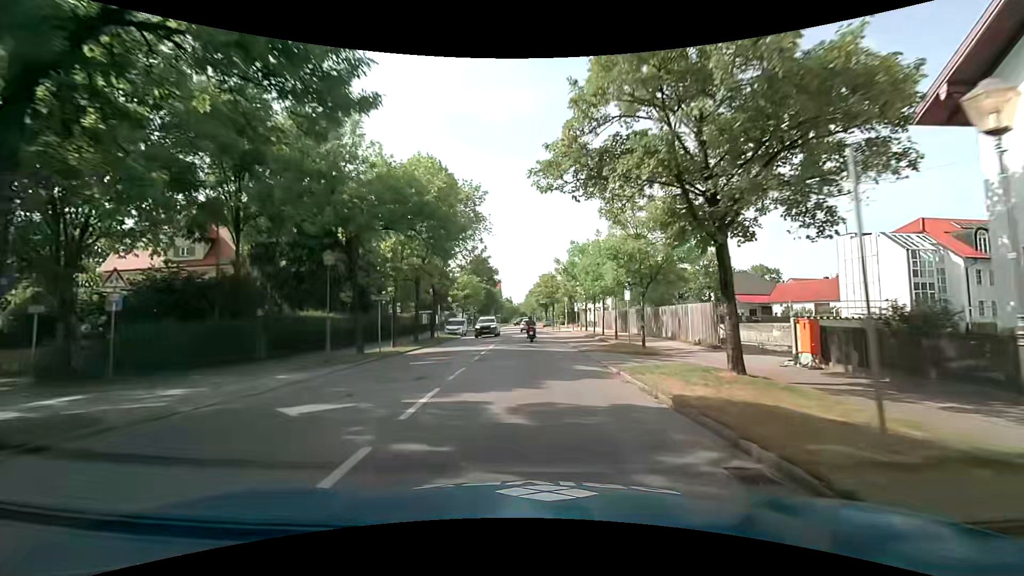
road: secondary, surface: asphalt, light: Day
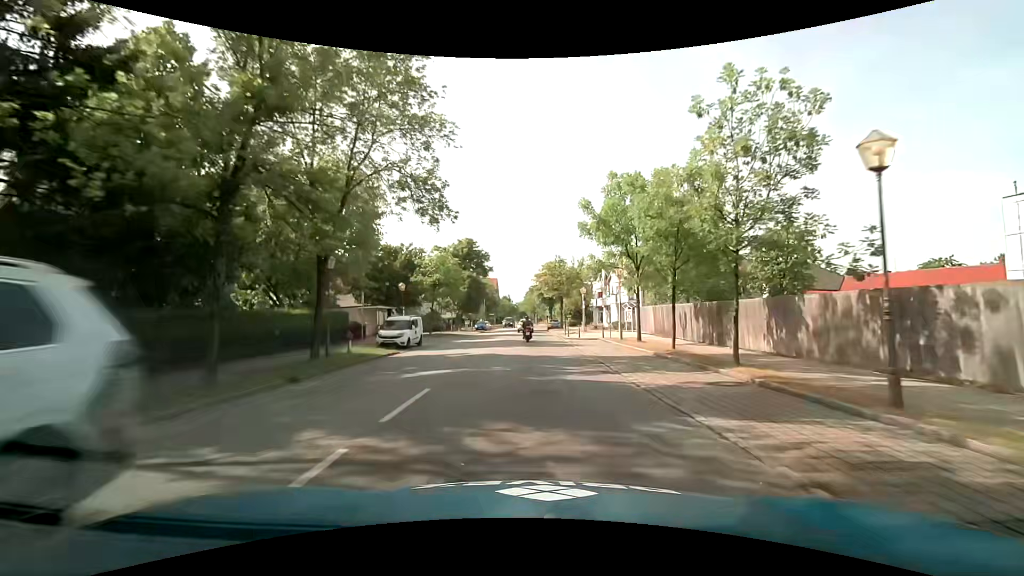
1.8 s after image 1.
(-0.1, +22.6) m; 0°
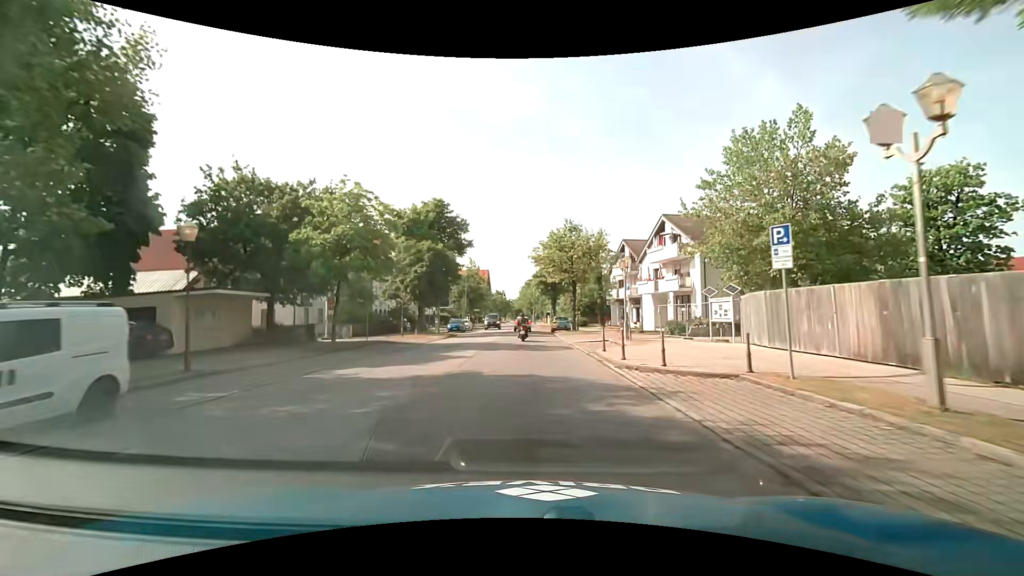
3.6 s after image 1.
(-0.1, +22.9) m; 0°
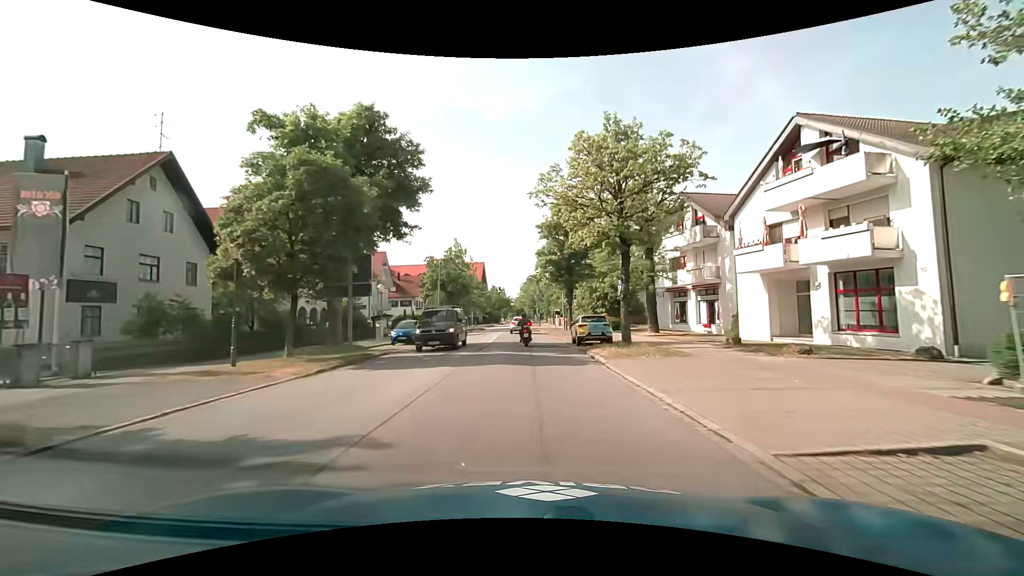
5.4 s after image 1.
(-0.2, +22.7) m; 0°
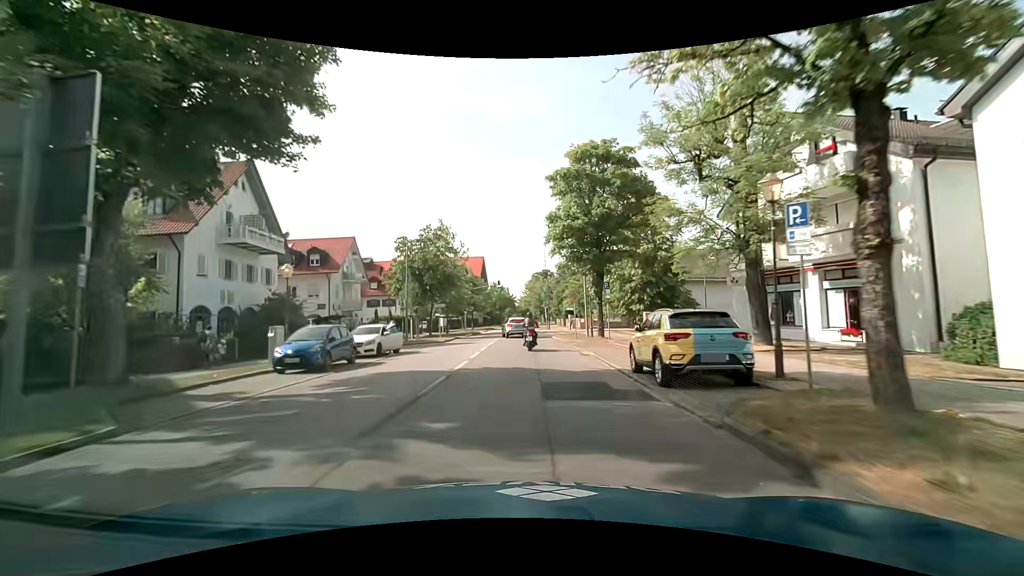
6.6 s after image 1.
(-0.1, +15.0) m; -1°
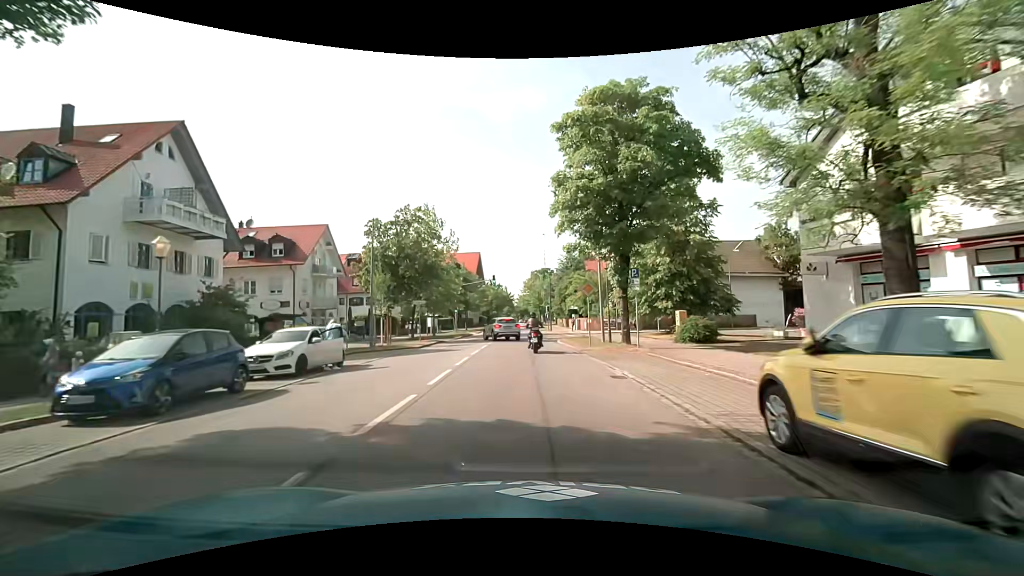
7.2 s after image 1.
(-0.1, +7.4) m; -1°
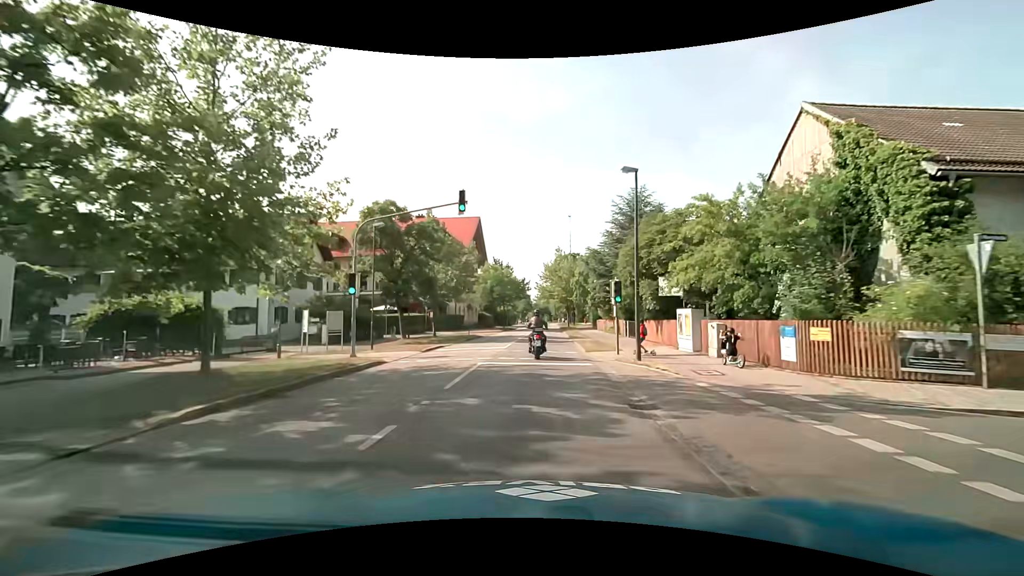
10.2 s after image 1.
(-0.1, +36.7) m; -1°
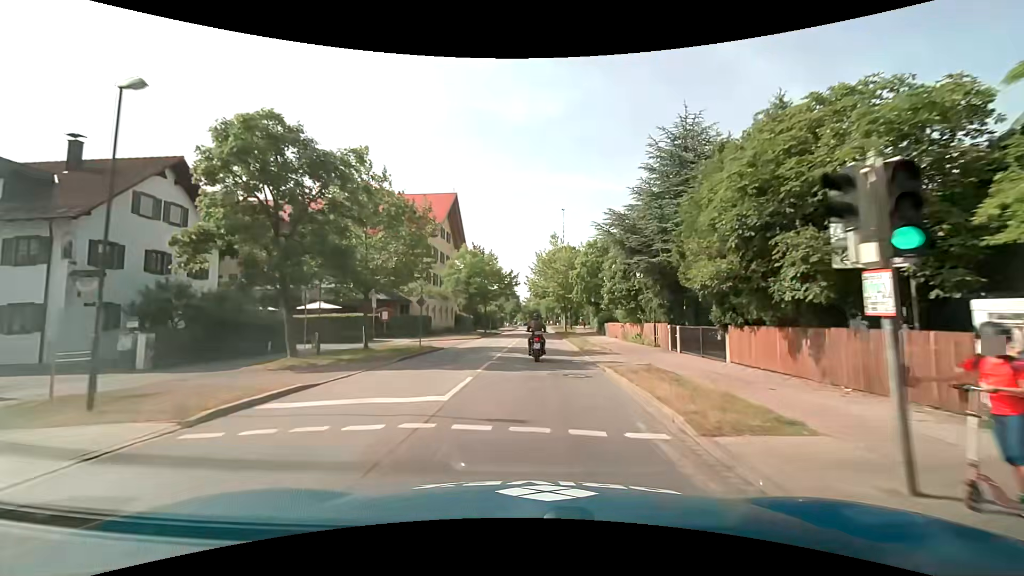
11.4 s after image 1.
(0.0, +14.9) m; +1°
(0, +10) (0, +20) (+1, +30) (+1, +40) (+1, +50) (+1, +60) (+2, +70) (+2, +80) (+2, +90) (+2, +100) m
